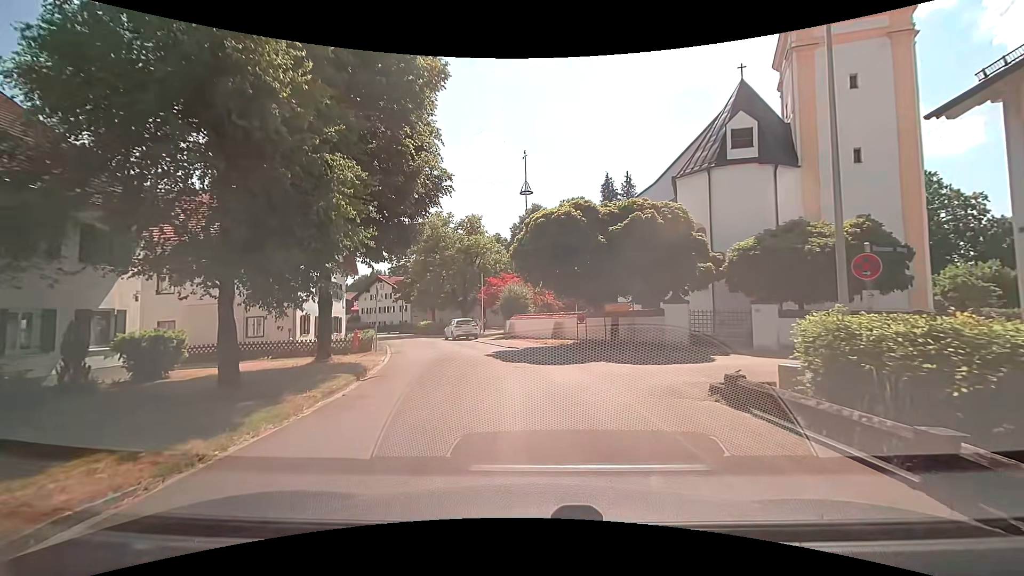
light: Day
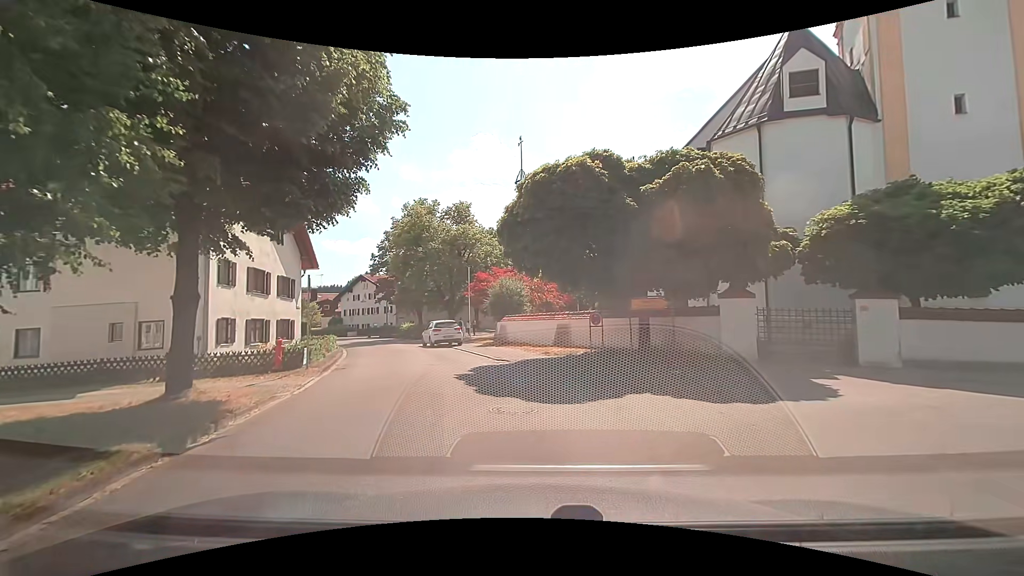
(0.0, +6.3) m; +1°
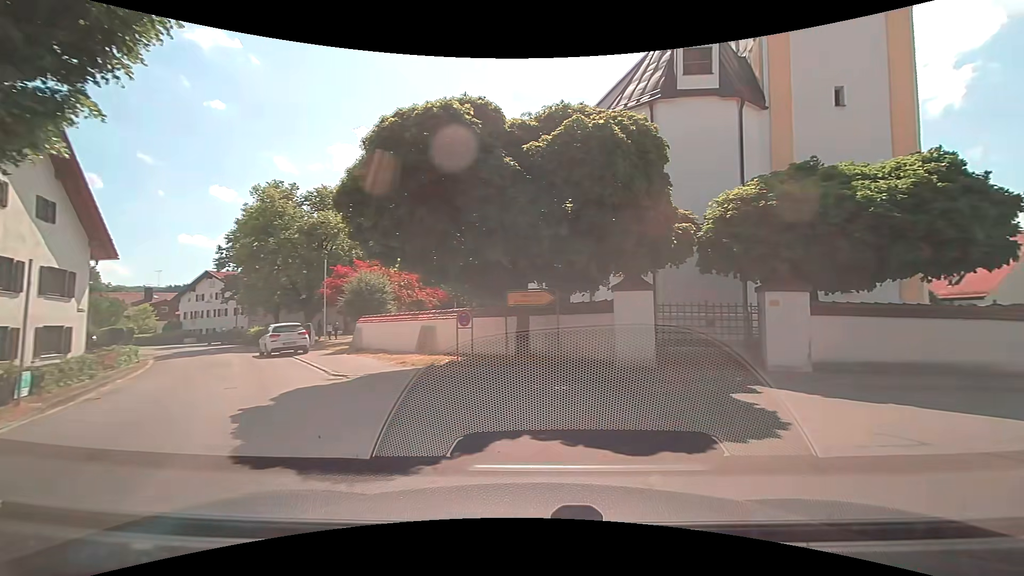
(+0.3, +3.7) m; +13°
